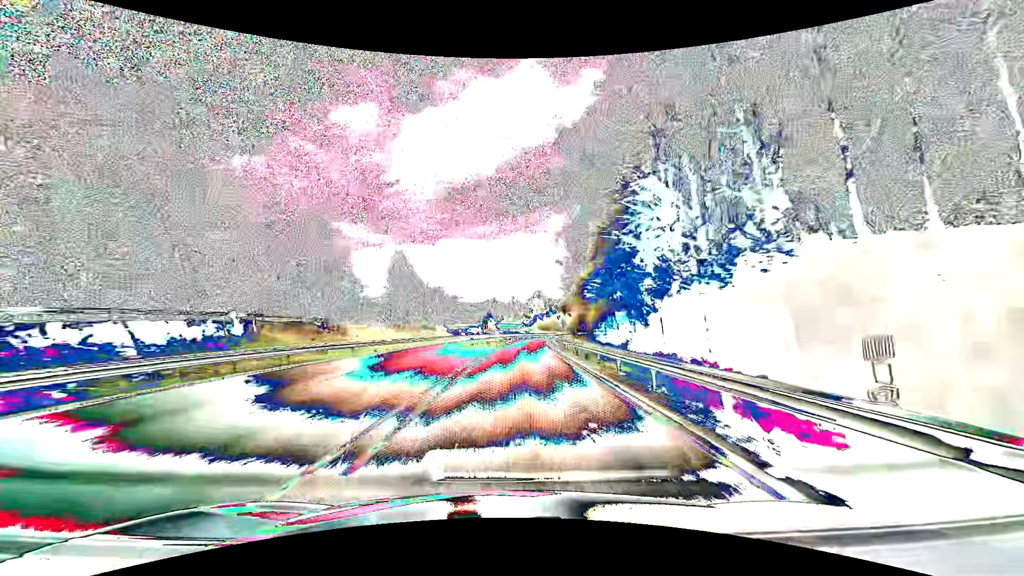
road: primary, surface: asphalt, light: Day
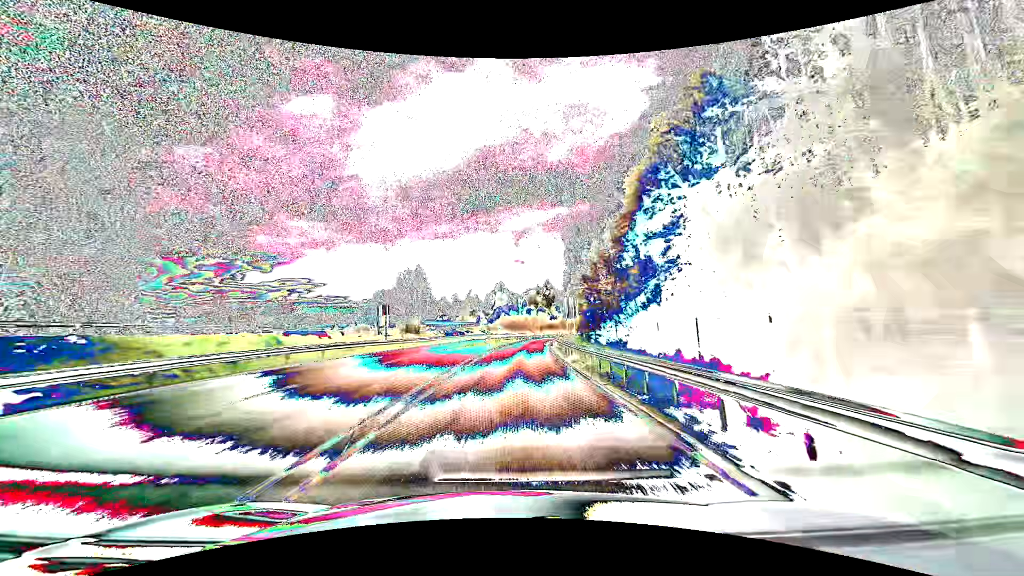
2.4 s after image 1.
(+2.7, +63.2) m; +5°
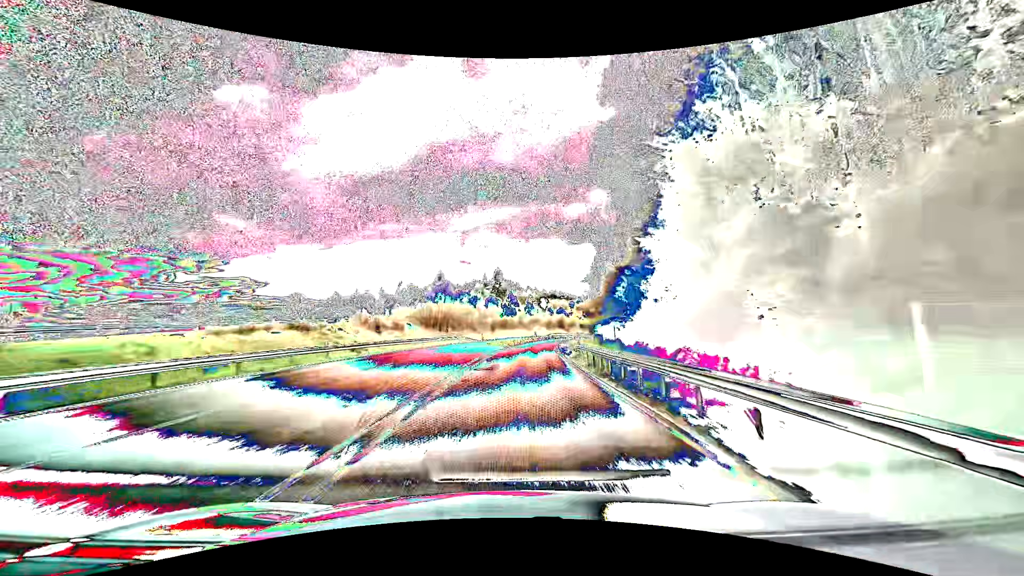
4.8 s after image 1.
(+3.1, +63.3) m; +6°
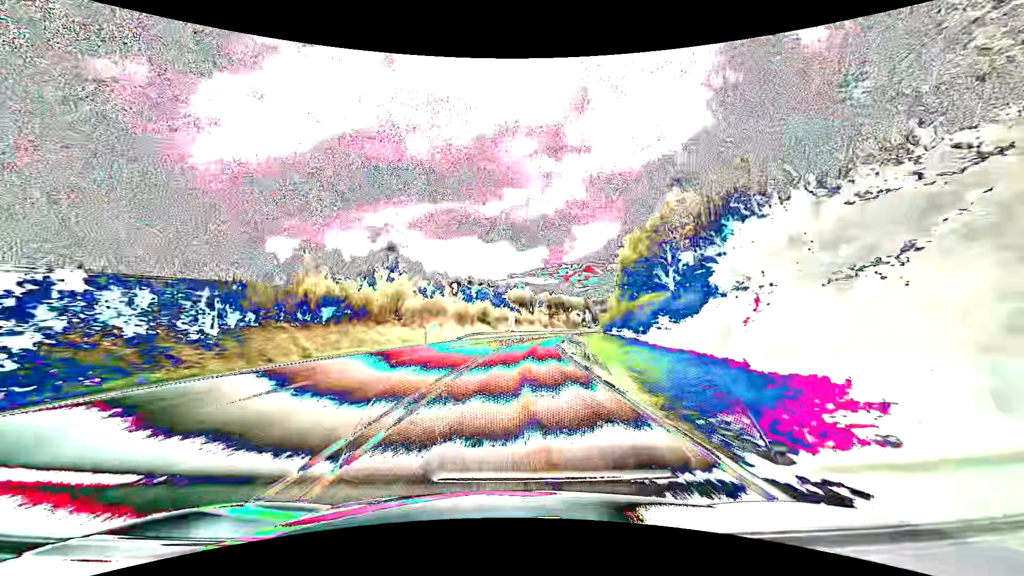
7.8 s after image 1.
(+6.4, +79.0) m; +10°
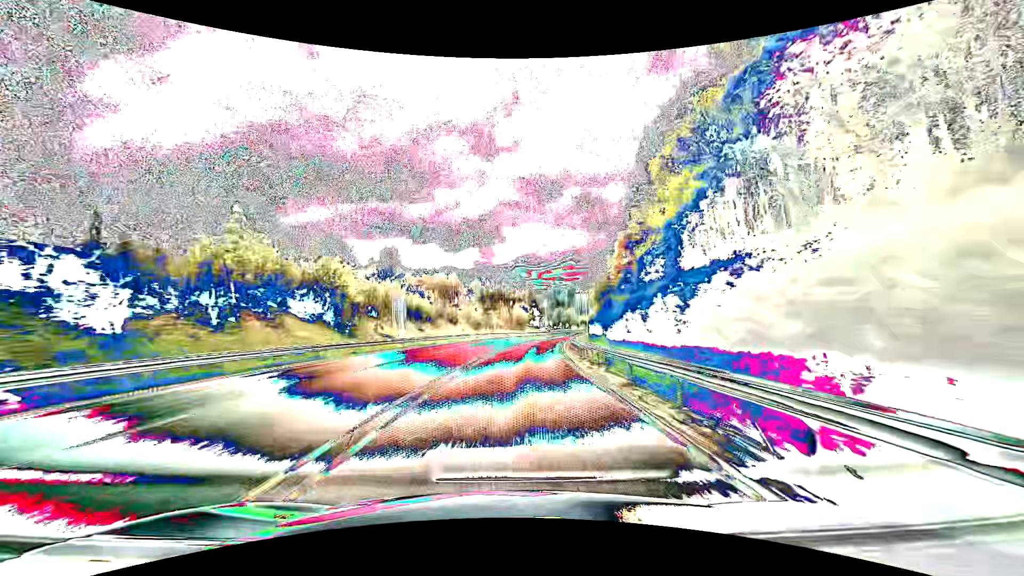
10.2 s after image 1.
(+4.3, +63.3) m; +8°
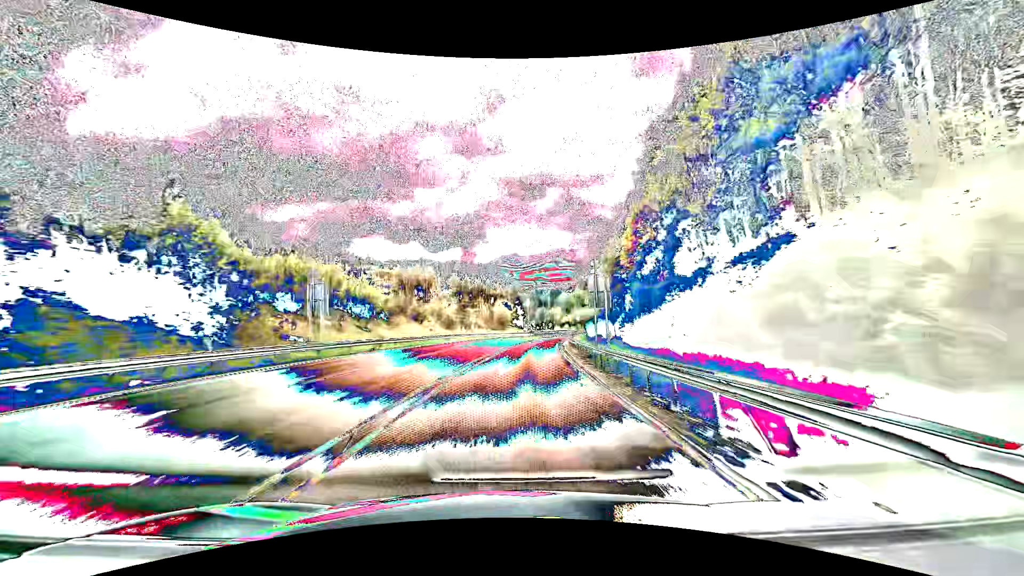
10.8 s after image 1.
(+0.3, +15.9) m; +2°
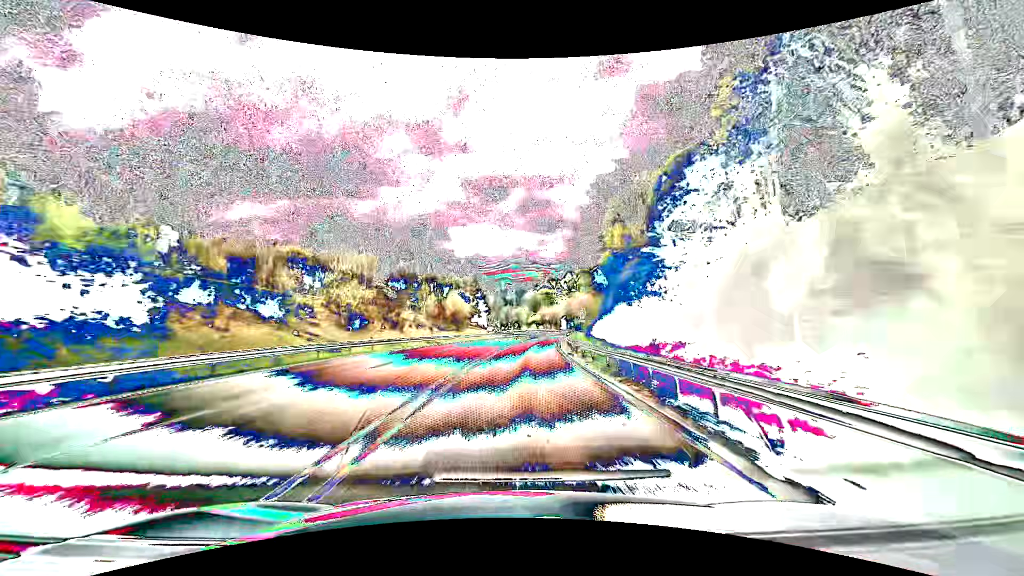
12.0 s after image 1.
(+1.2, +31.7) m; +4°
(0, +10) (0, +20) (+1, +30) (+2, +40) (+3, +50) (+4, +60) (+5, +70) (+6, +80) (+8, +90) (+9, +99) m
